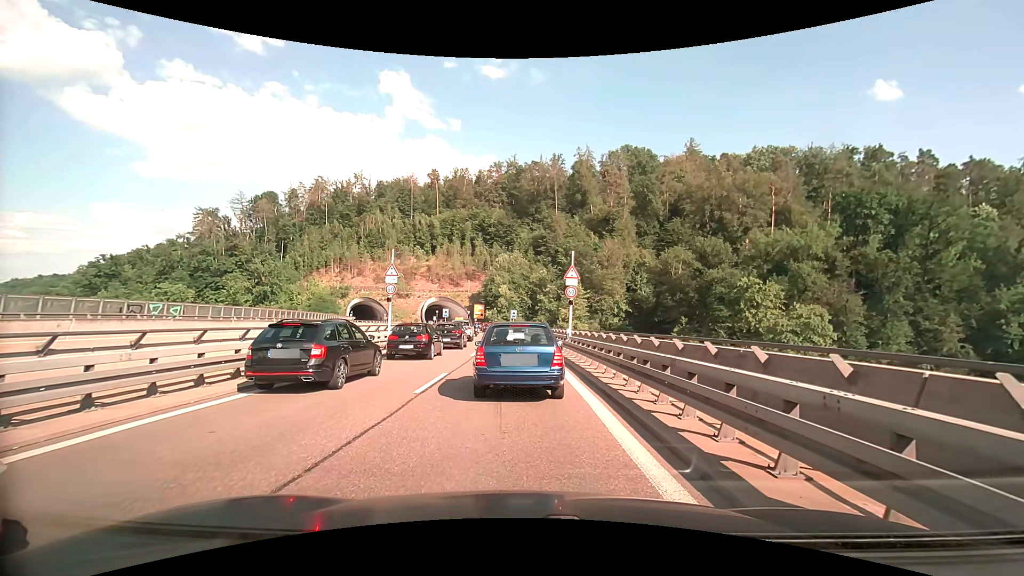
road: trunk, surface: asphalt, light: Day
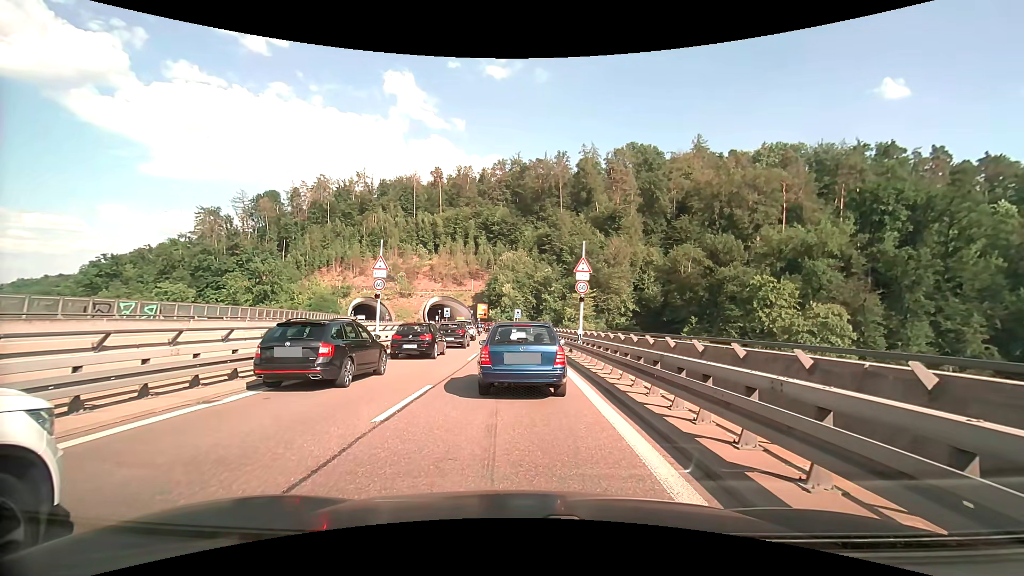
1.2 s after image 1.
(0.0, +3.0) m; 0°
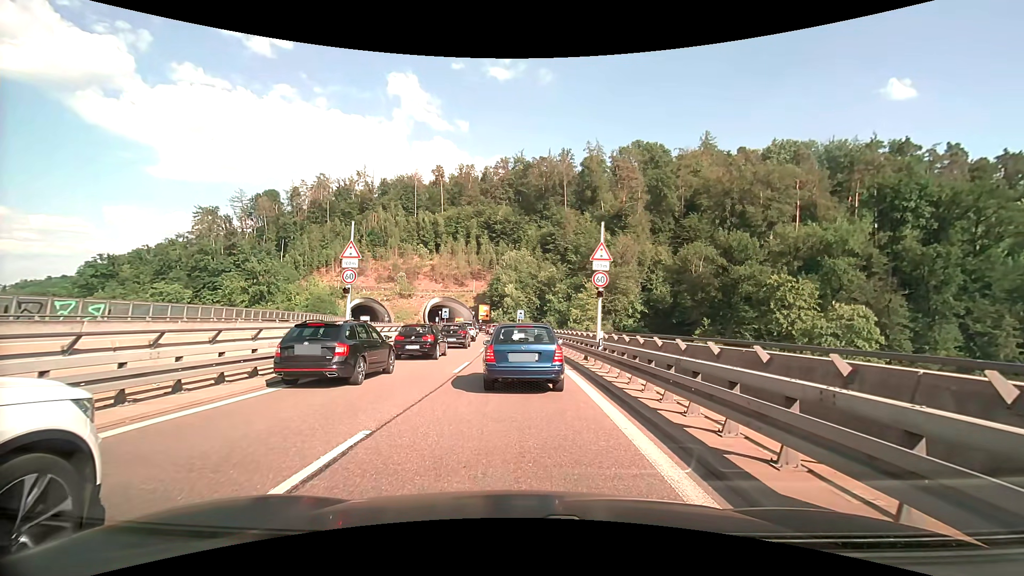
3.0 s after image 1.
(0.0, +4.7) m; 0°
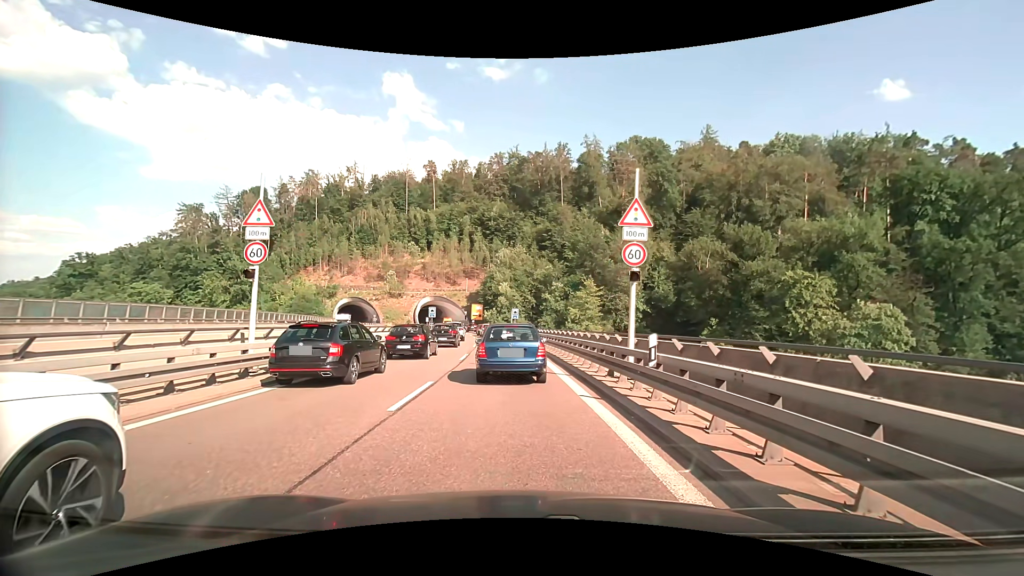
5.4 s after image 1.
(0.0, +6.6) m; -1°
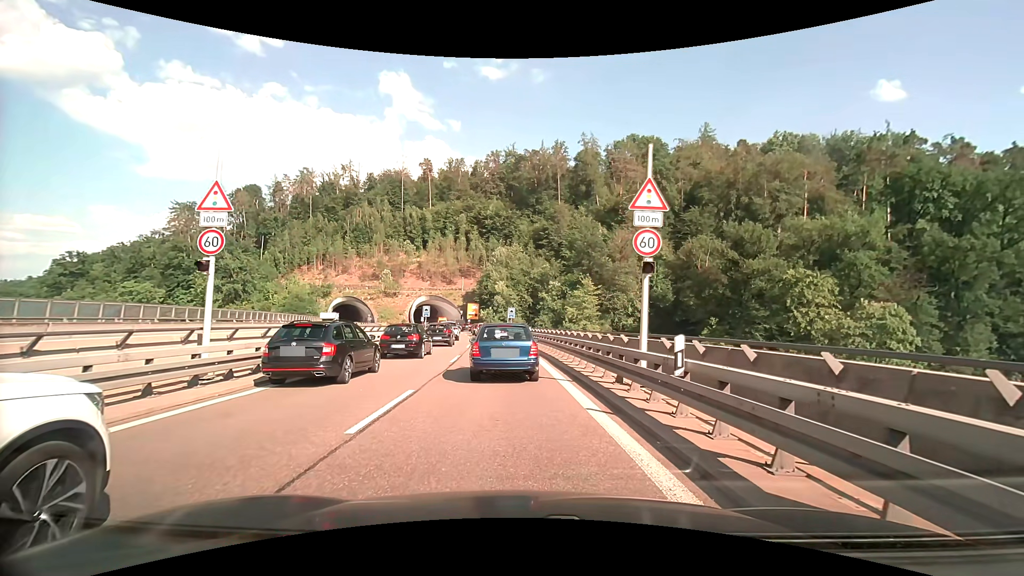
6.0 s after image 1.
(0.0, +1.7) m; 0°
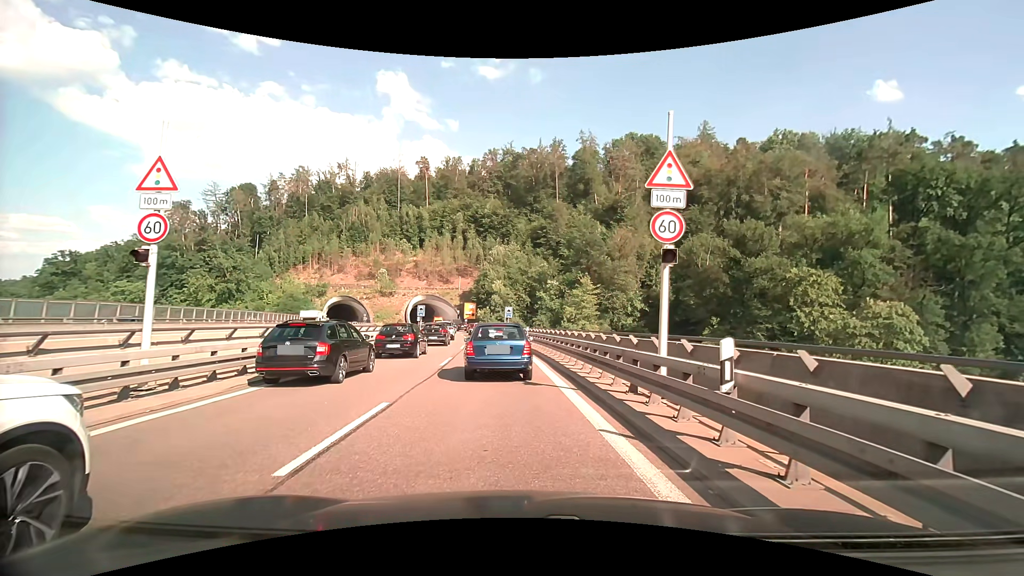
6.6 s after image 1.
(0.0, +1.7) m; +1°
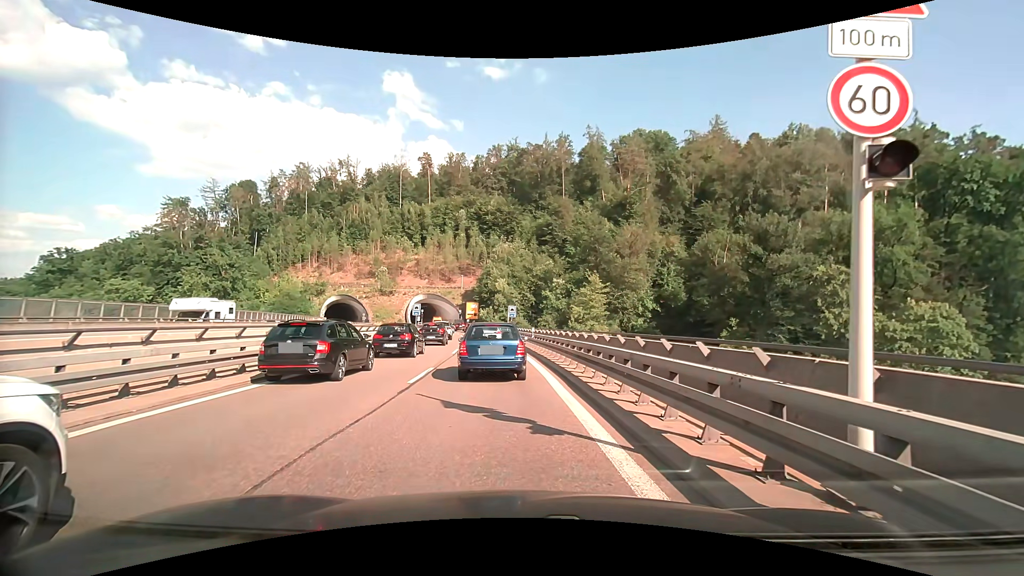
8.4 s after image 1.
(0.0, +5.2) m; 0°
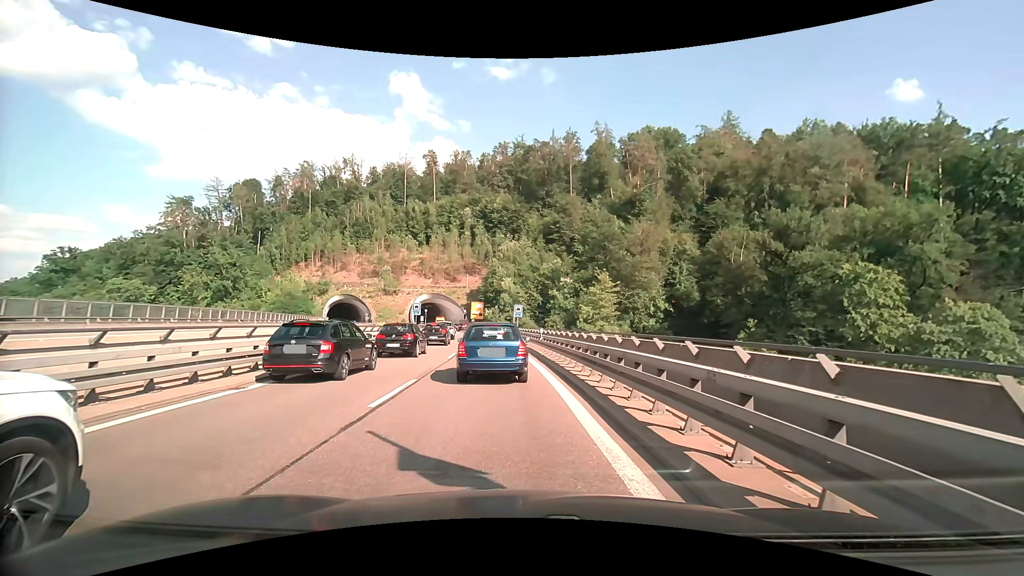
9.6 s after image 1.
(-0.1, +3.5) m; -2°
